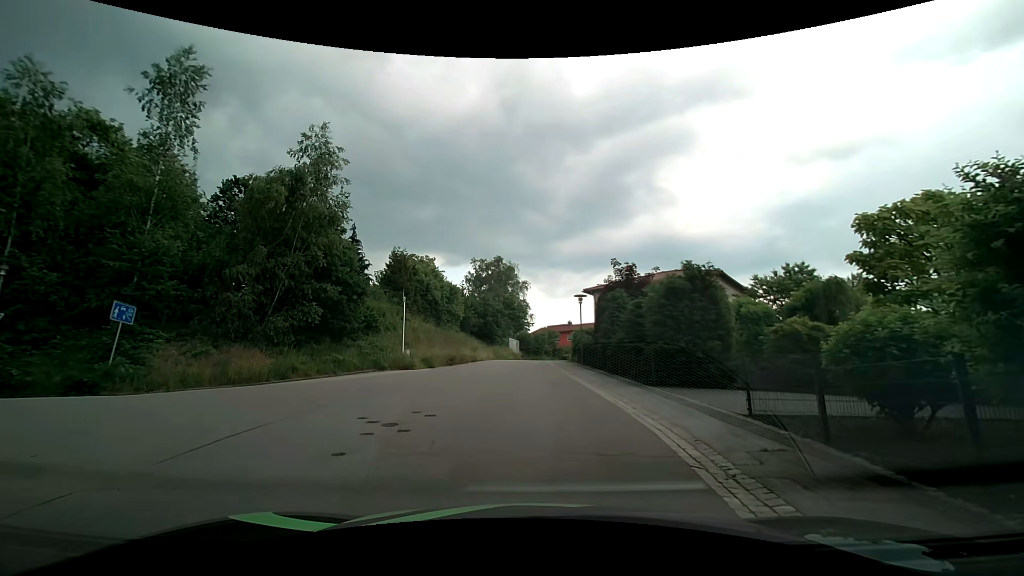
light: Day
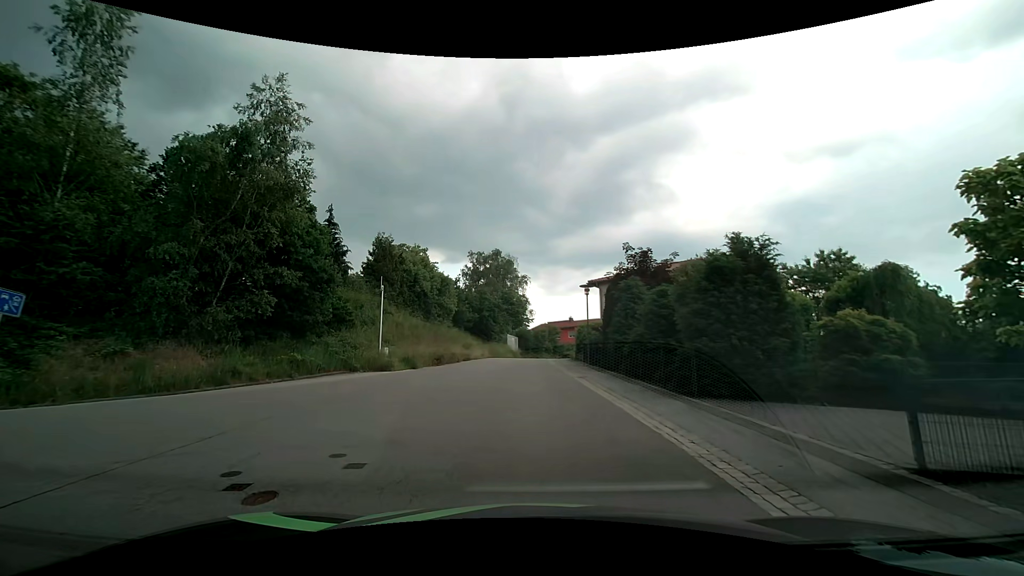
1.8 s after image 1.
(-0.1, +4.1) m; -1°
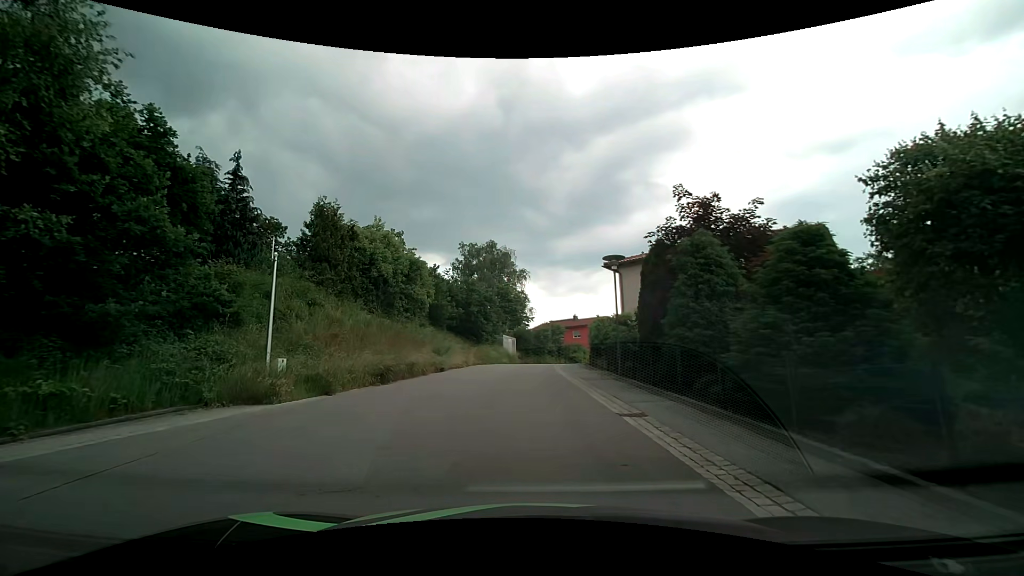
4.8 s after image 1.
(0.0, +10.0) m; 0°
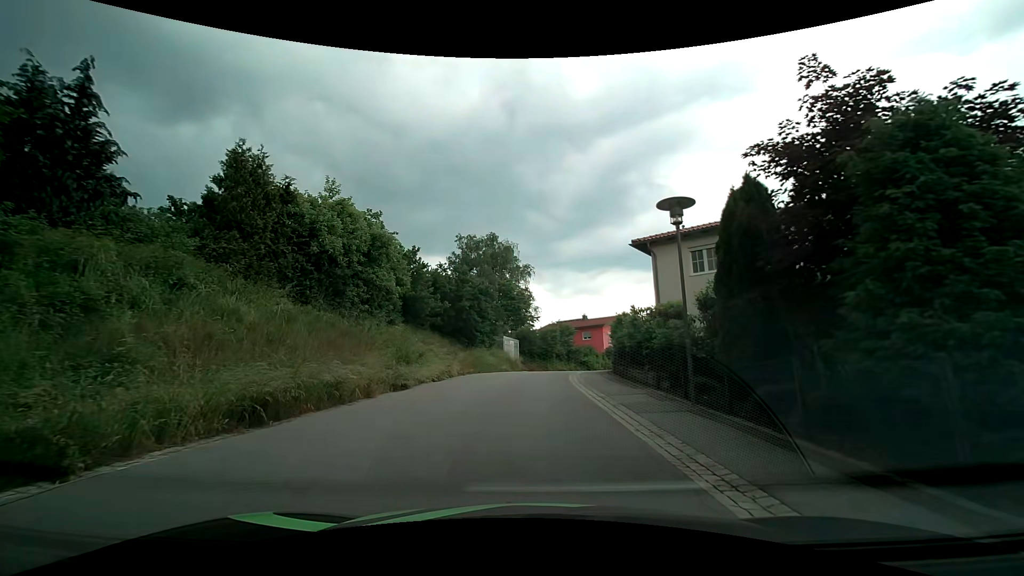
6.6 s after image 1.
(-0.1, +7.9) m; -1°
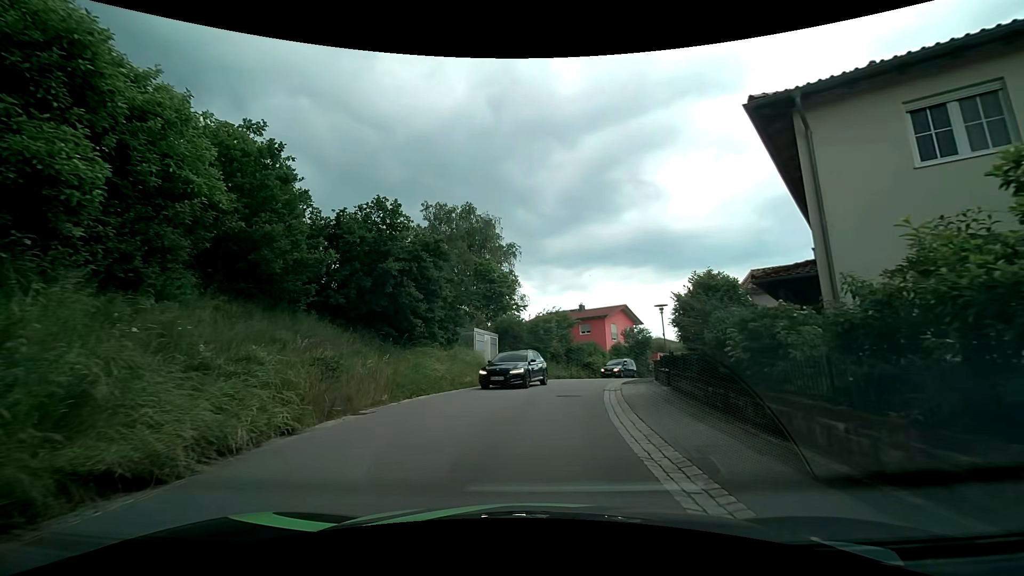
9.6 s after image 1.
(0.0, +14.8) m; +2°
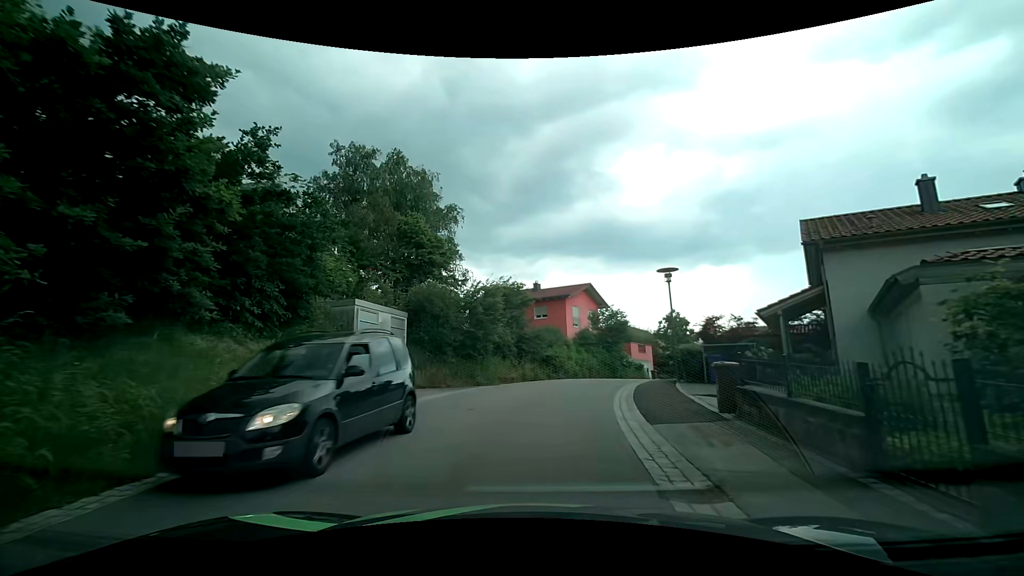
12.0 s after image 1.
(+0.4, +12.6) m; +4°
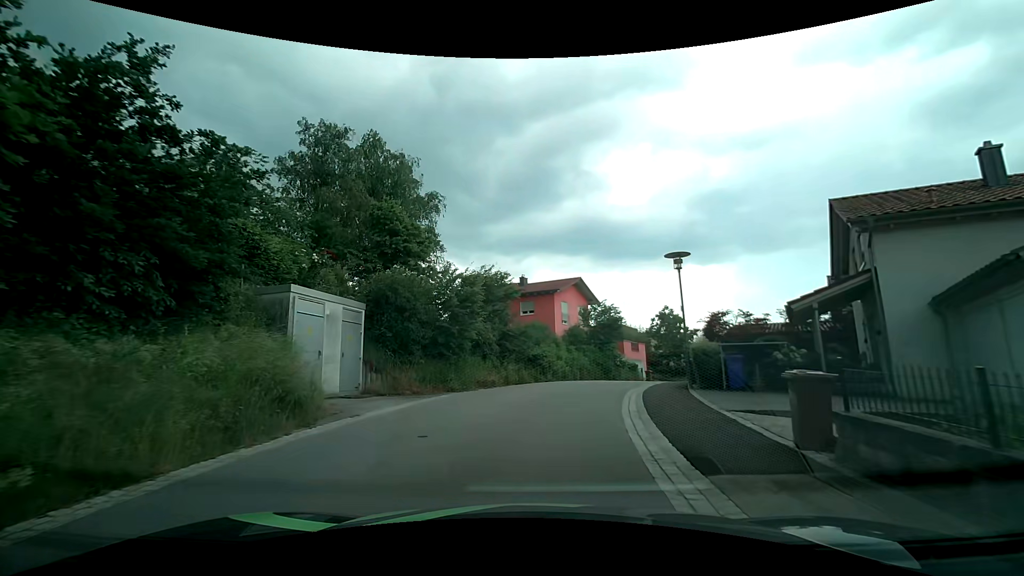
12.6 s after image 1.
(+0.1, +3.4) m; +2°
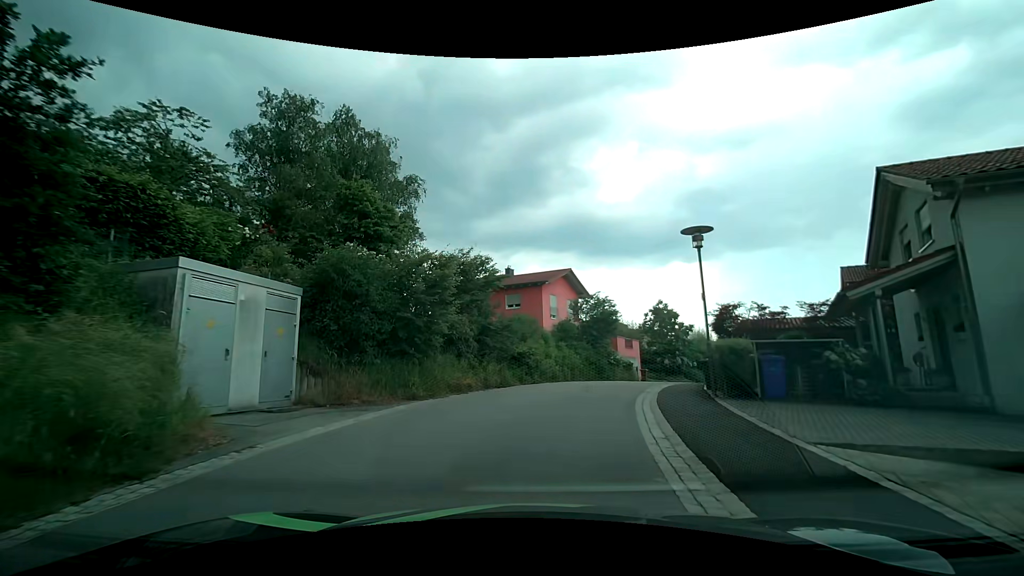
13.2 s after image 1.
(0.0, +3.5) m; +2°
(0, +10) (+2, +20) (+6, +29) (+10, +38) (+15, +47) (+20, +55) (+26, +64) (+30, +73) (+34, +82) (+38, +91) m
